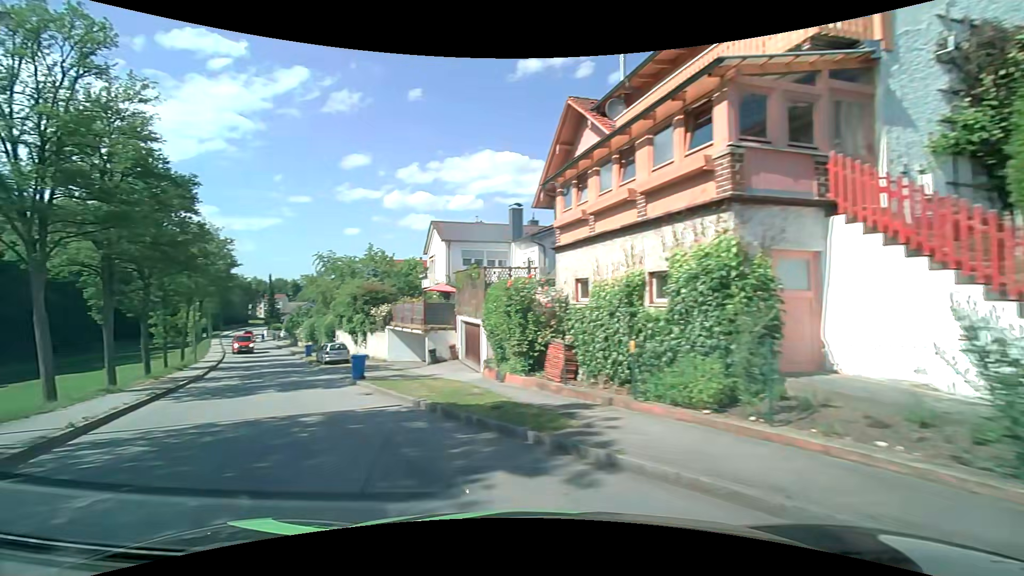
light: Day
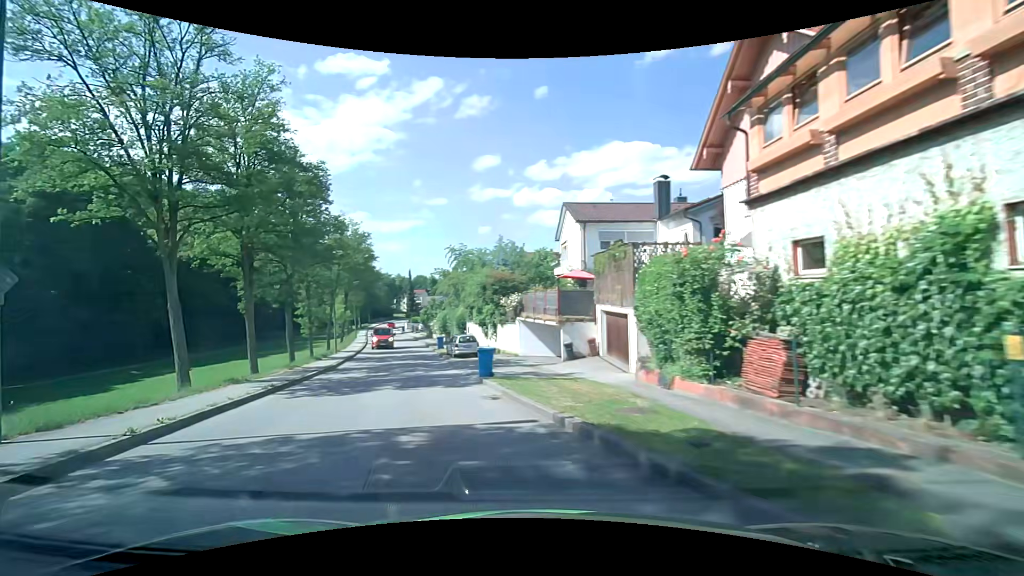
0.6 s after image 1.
(-0.4, +3.9) m; -13°
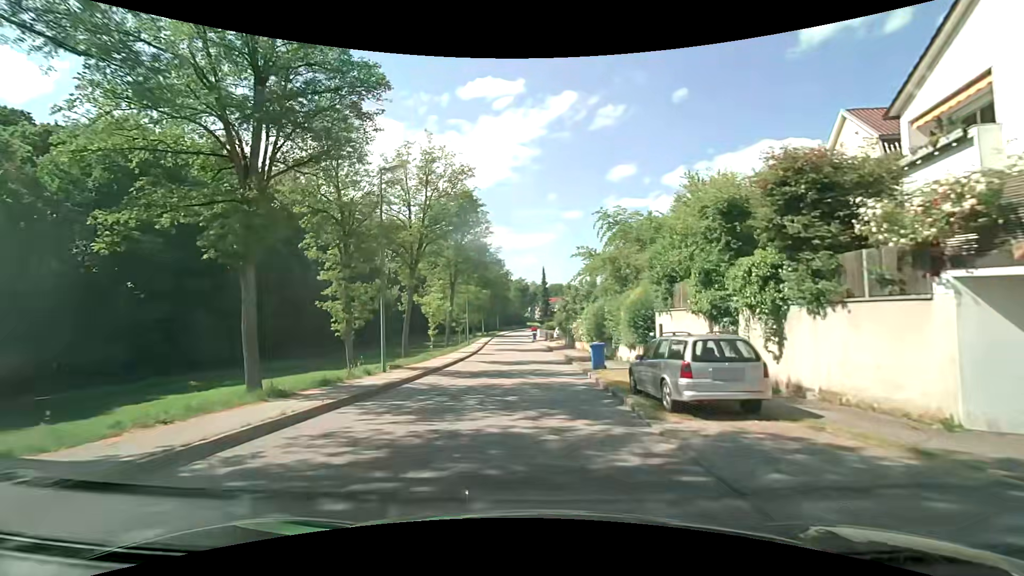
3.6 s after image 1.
(-4.3, +21.9) m; -15°
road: unclassified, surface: asphalt
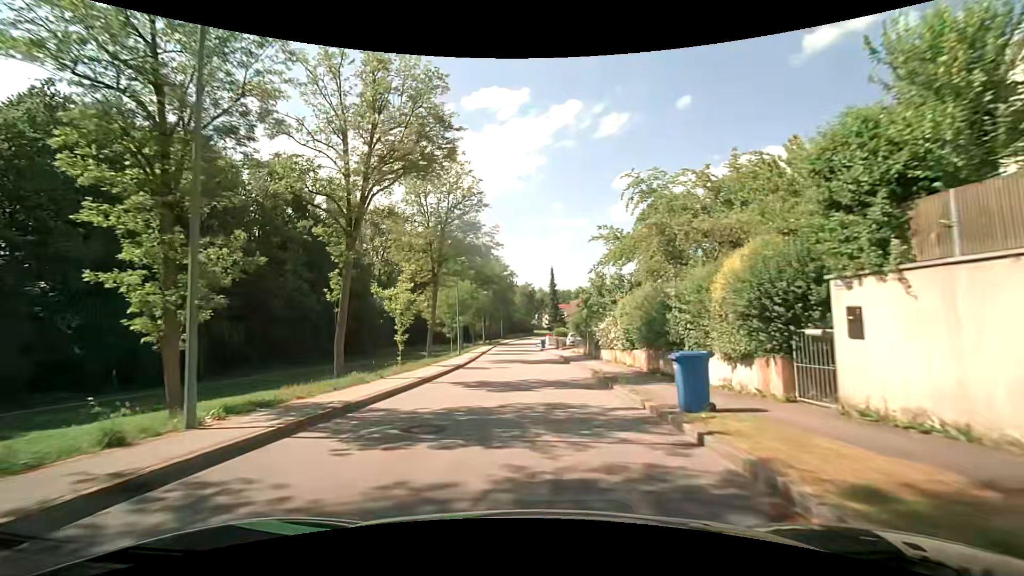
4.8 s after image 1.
(0.0, +11.3) m; -1°
